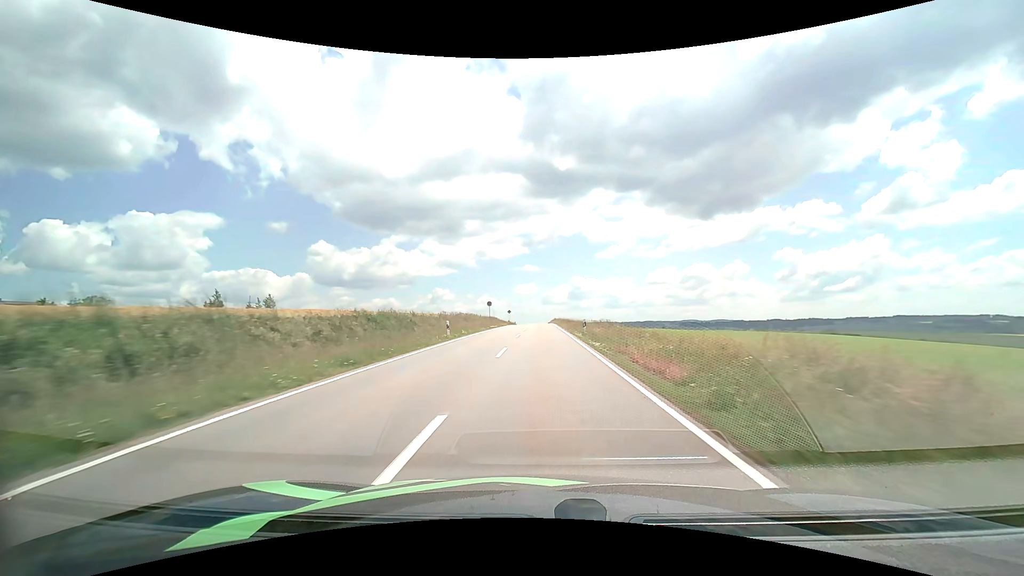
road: tertiary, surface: asphalt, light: Day
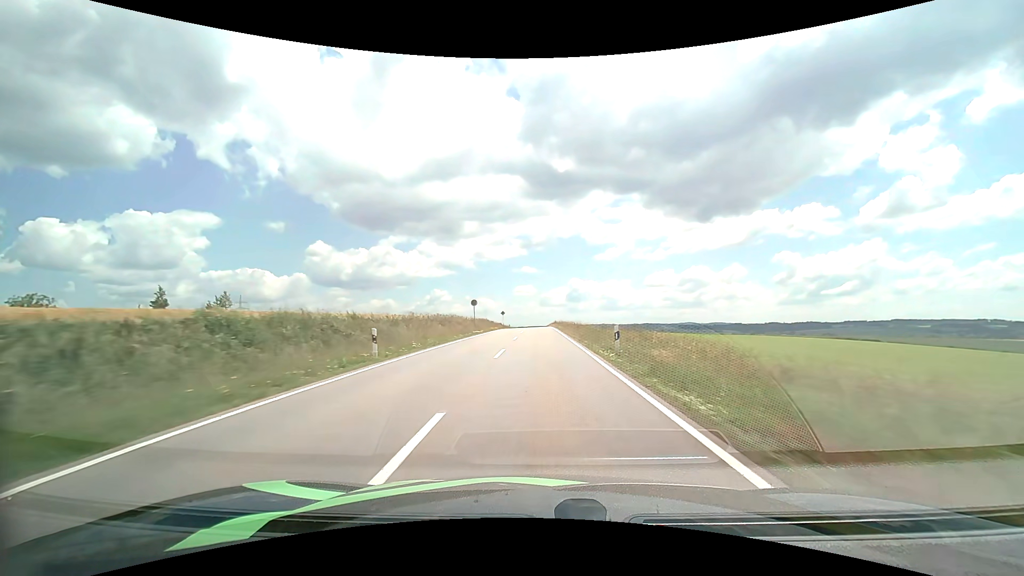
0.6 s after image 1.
(0.0, +12.3) m; 0°
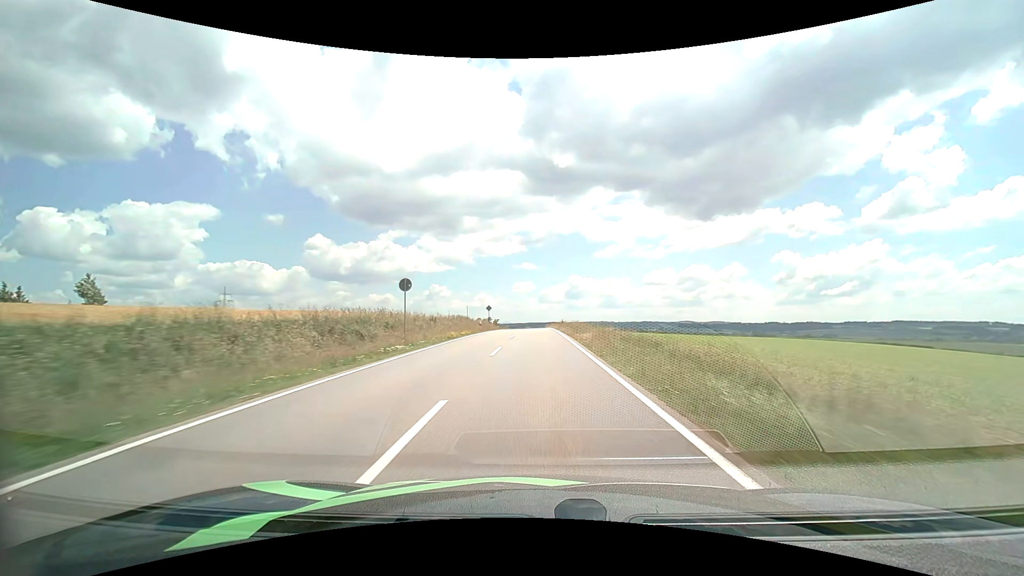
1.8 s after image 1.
(0.0, +24.0) m; 0°
(0, +10) (0, +20) (0, +30) (0, +40) (0, +50) (0, +60) (0, +70) (0, +80) (0, +90) (0, +100) m
